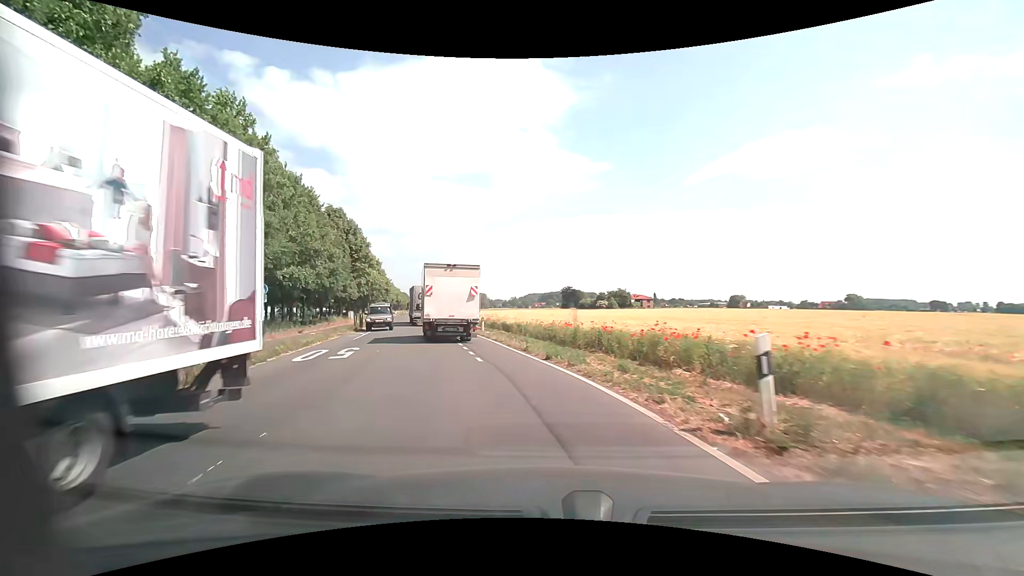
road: unclassified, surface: asphalt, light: Day
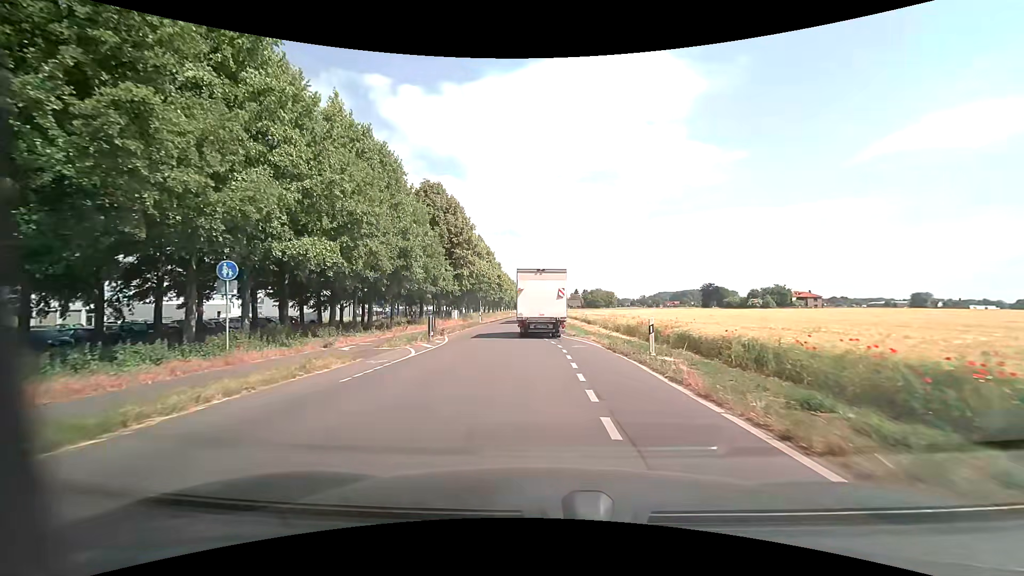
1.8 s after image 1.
(-3.3, +16.1) m; -16°
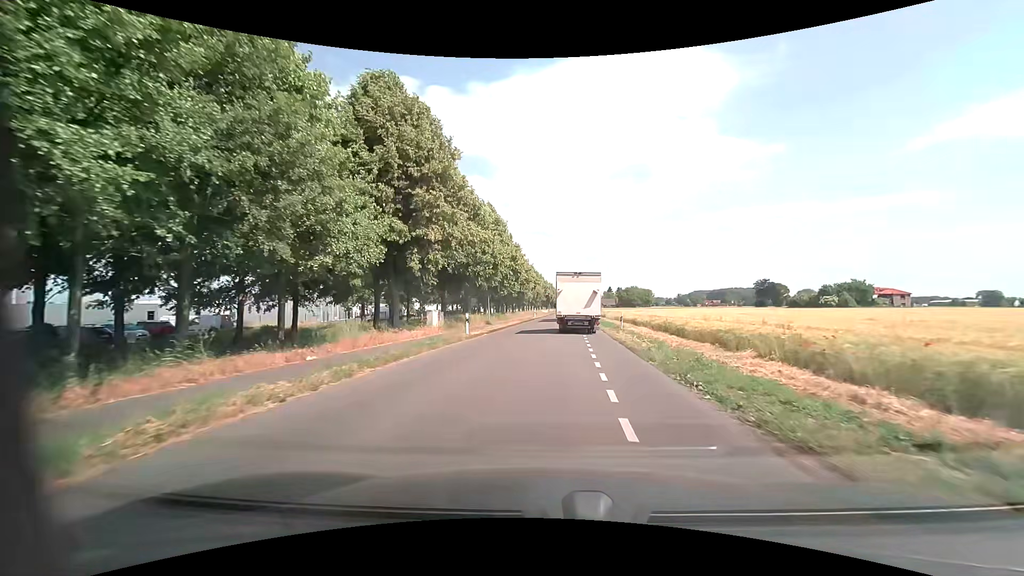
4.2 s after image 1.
(-0.9, +25.5) m; -3°
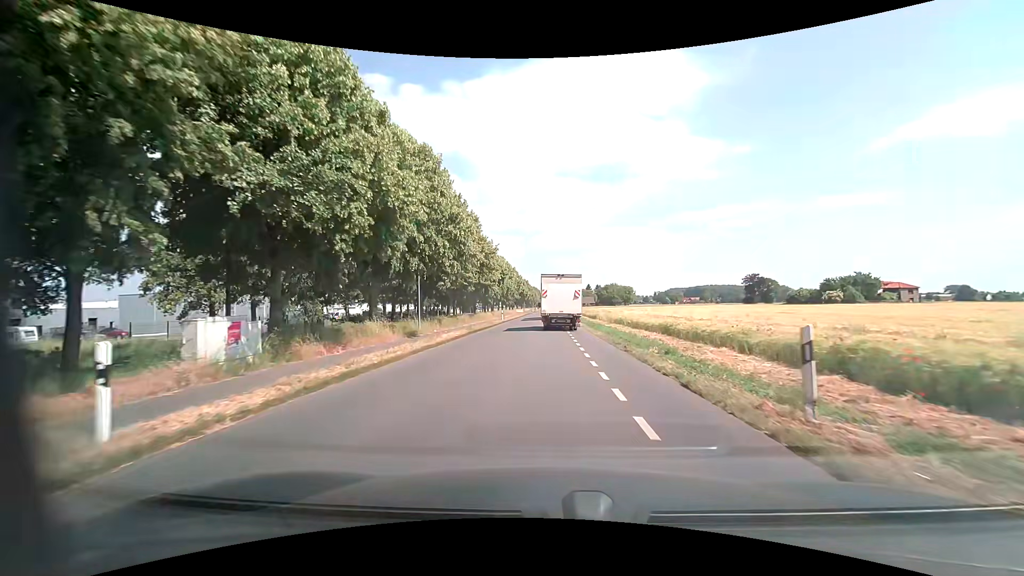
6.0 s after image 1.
(+0.5, +21.1) m; +2°
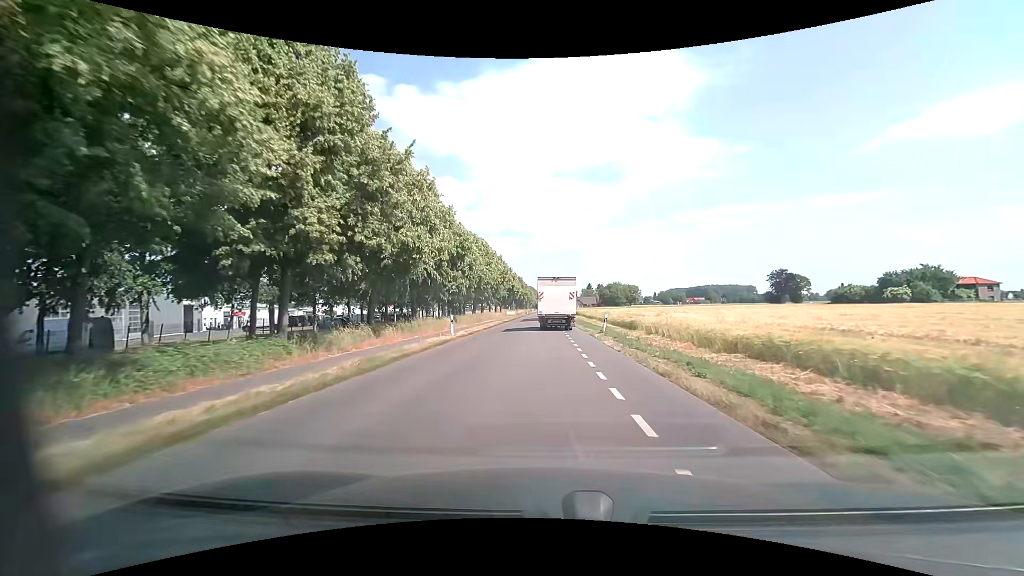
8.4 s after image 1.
(+0.2, +29.3) m; 0°
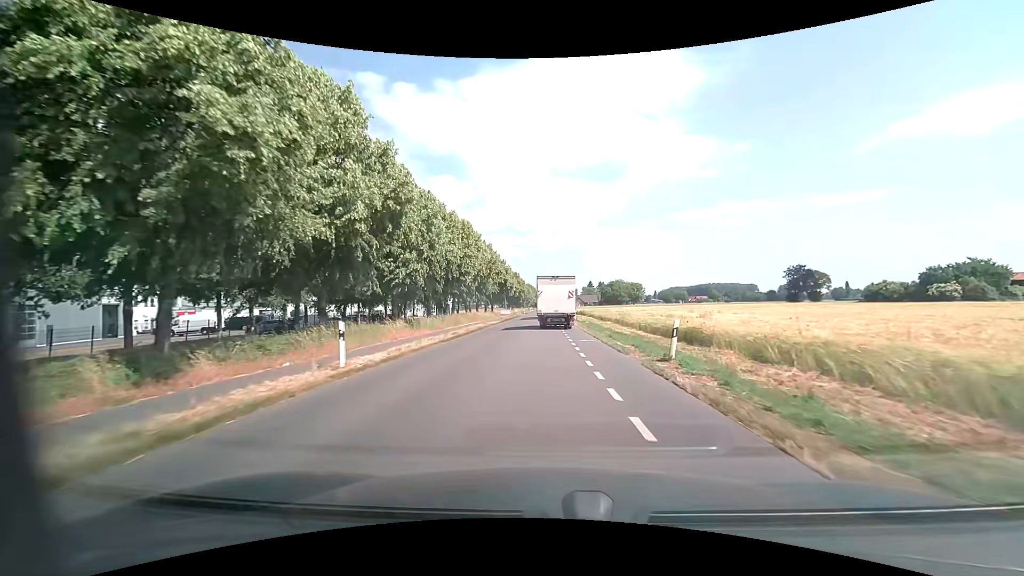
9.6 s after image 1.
(0.0, +14.9) m; 0°
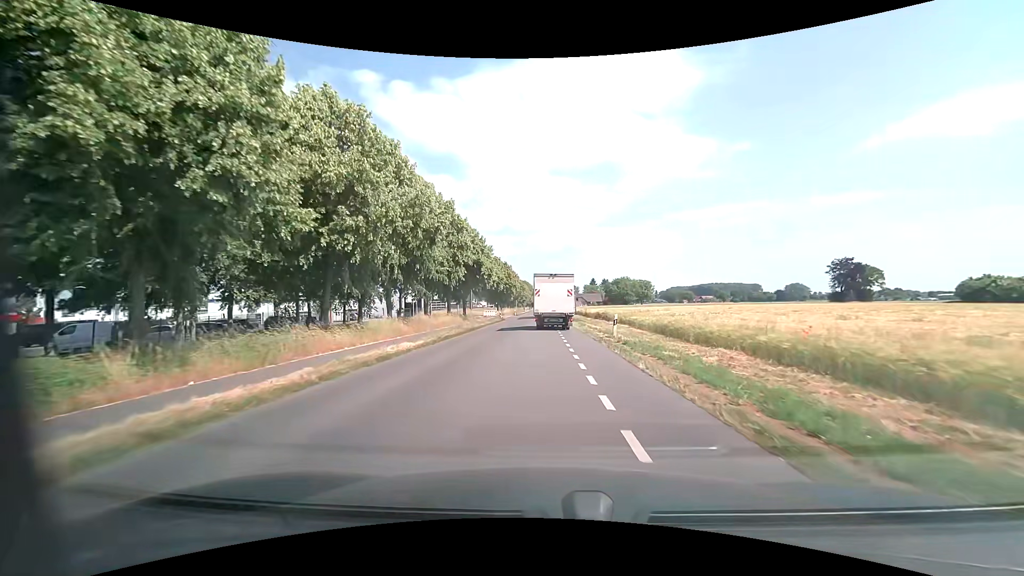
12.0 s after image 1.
(0.0, +30.1) m; 0°
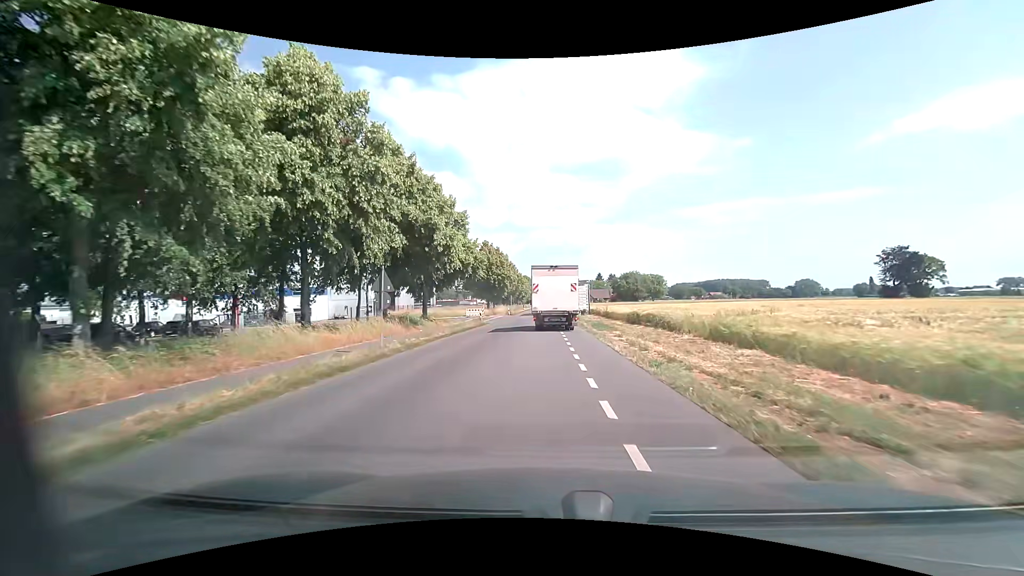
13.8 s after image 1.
(0.0, +21.5) m; 0°
(0, +10) (0, +20) (0, +30) (0, +40) (0, +50) (-5, +59) (-14, +60) (-24, +58) (-34, +56) (-44, +54) m
